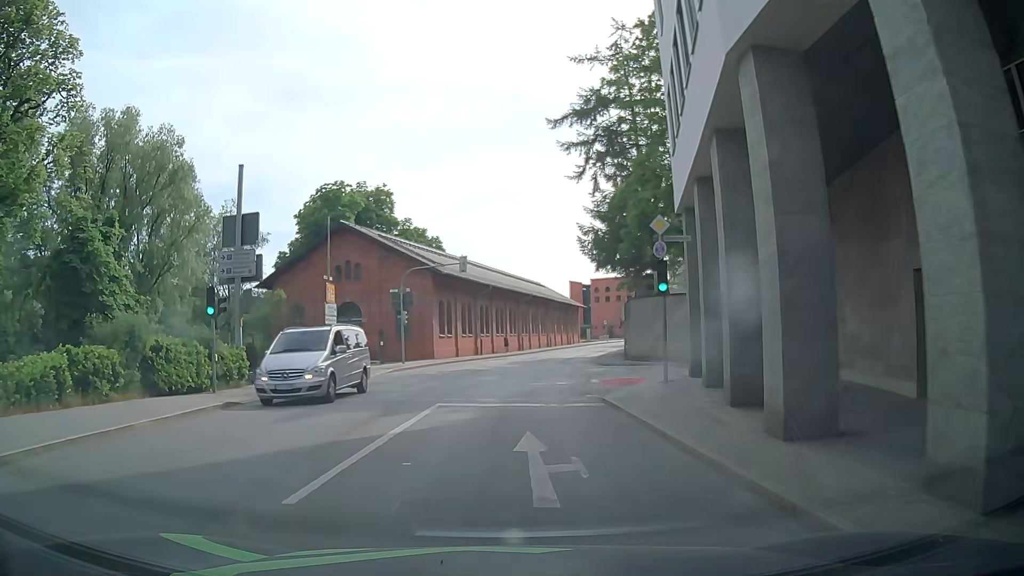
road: tertiary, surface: asphalt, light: Day
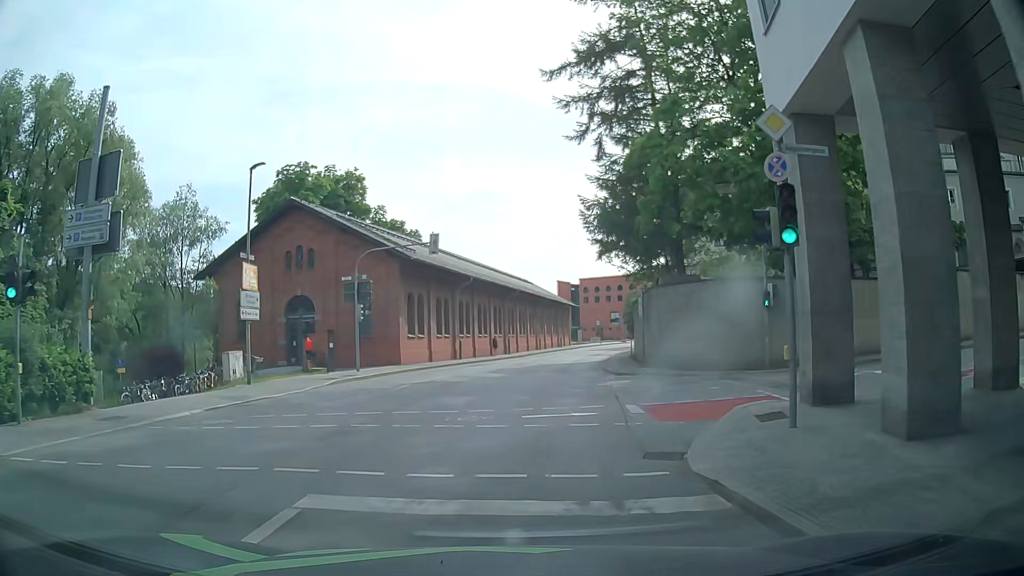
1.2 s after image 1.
(+0.1, +9.0) m; +1°
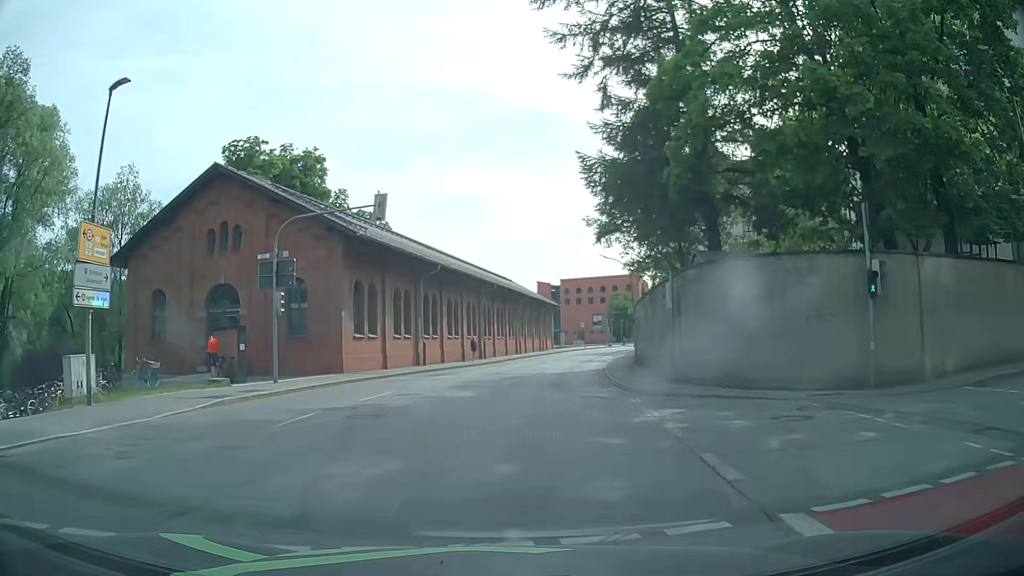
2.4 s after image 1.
(+0.2, +9.0) m; +1°
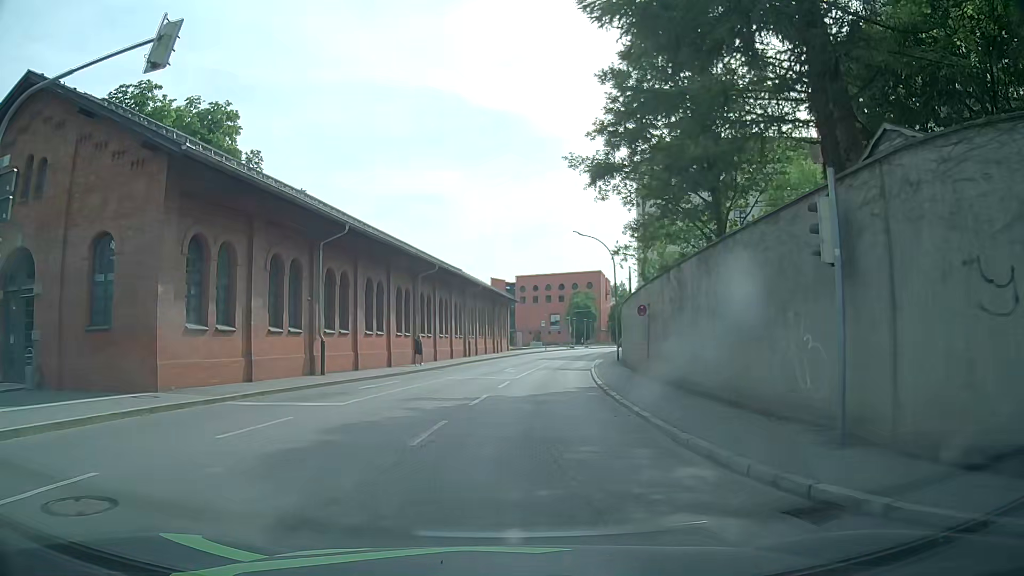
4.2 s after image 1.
(+0.9, +13.3) m; +6°
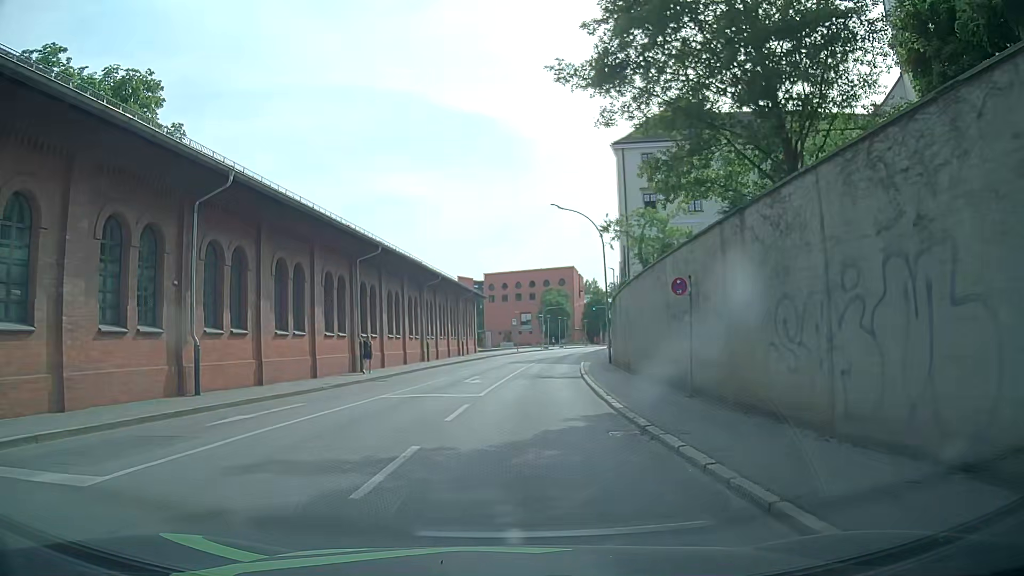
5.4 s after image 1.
(+0.2, +8.9) m; +4°
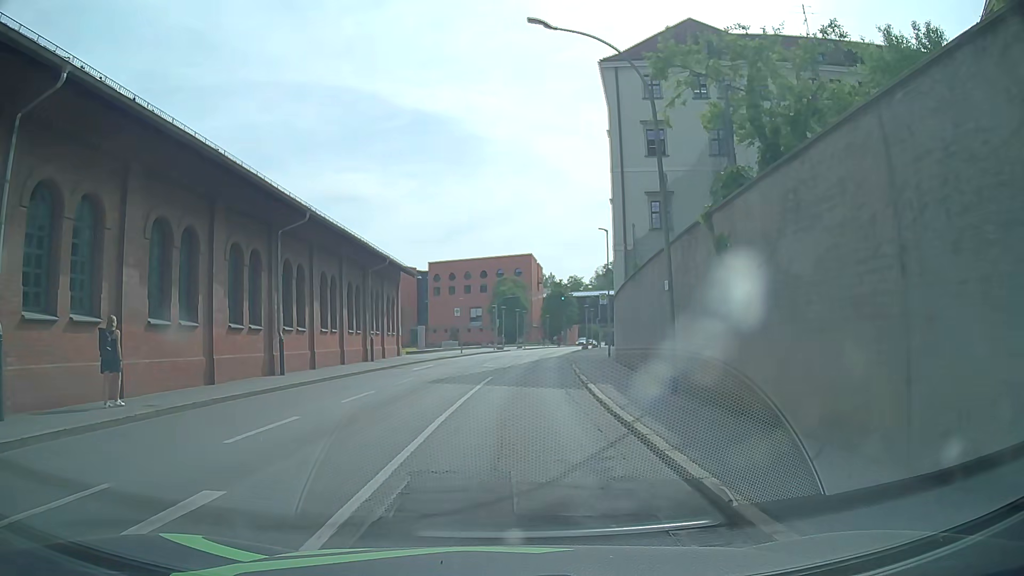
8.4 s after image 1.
(+0.3, +22.3) m; +3°
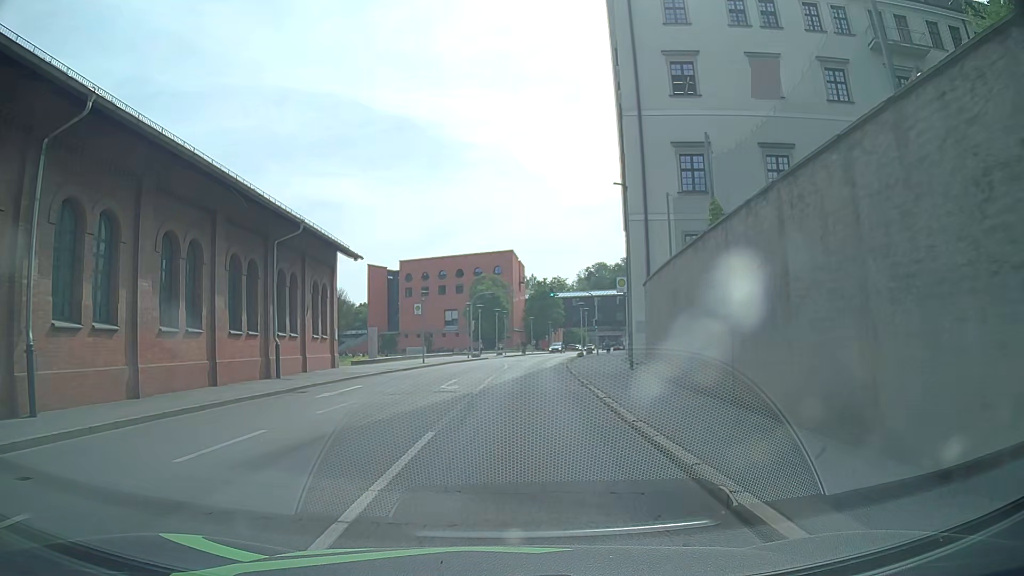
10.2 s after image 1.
(+0.2, +13.3) m; +2°
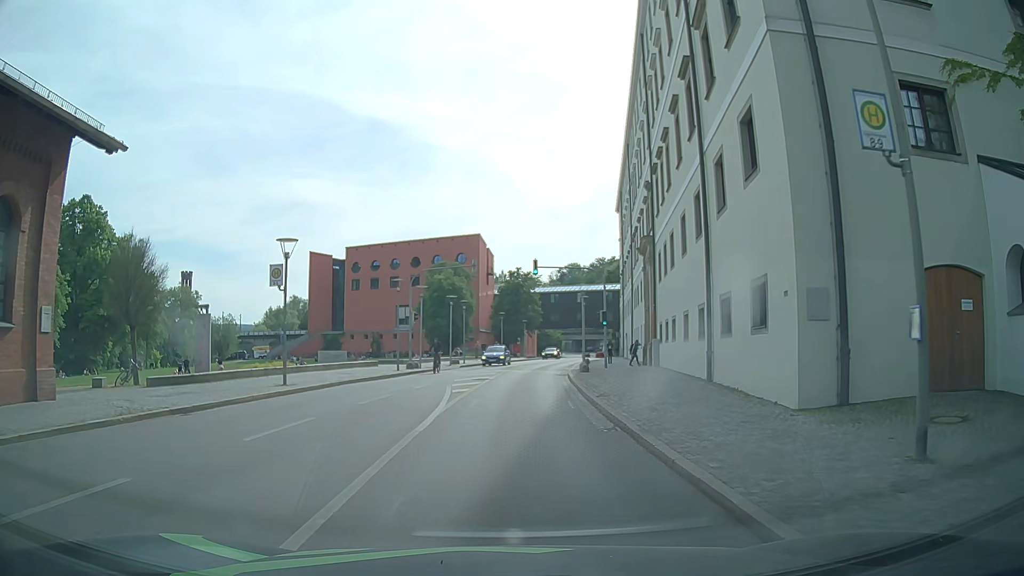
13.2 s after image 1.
(+0.6, +22.3) m; +2°
(0, +10) (0, +20) (+1, +30) (+2, +40) (+4, +50) (+5, +60) (+7, +69) (+10, +79) (+12, +89) (+13, +99) m
